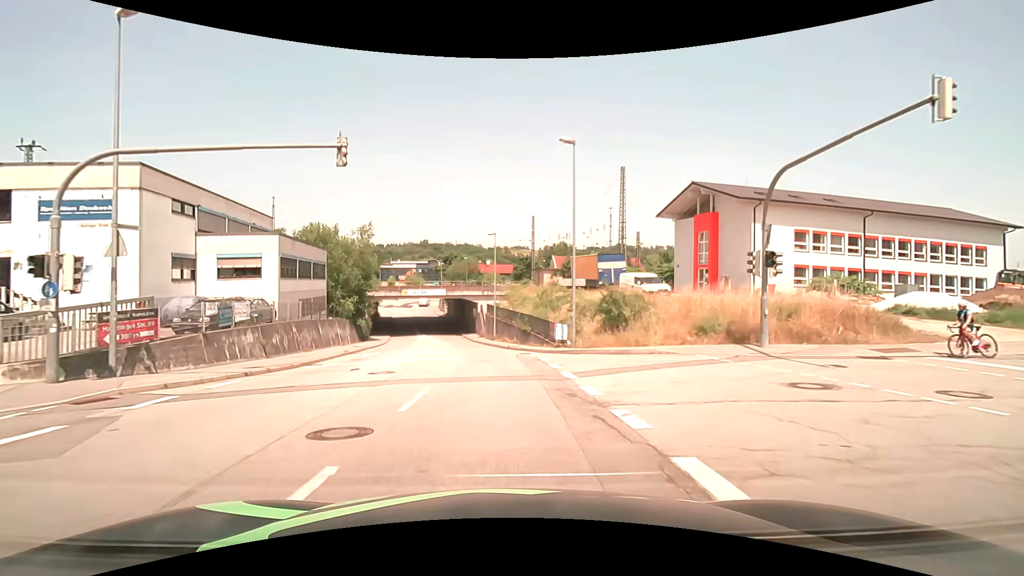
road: tertiary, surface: asphalt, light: Day
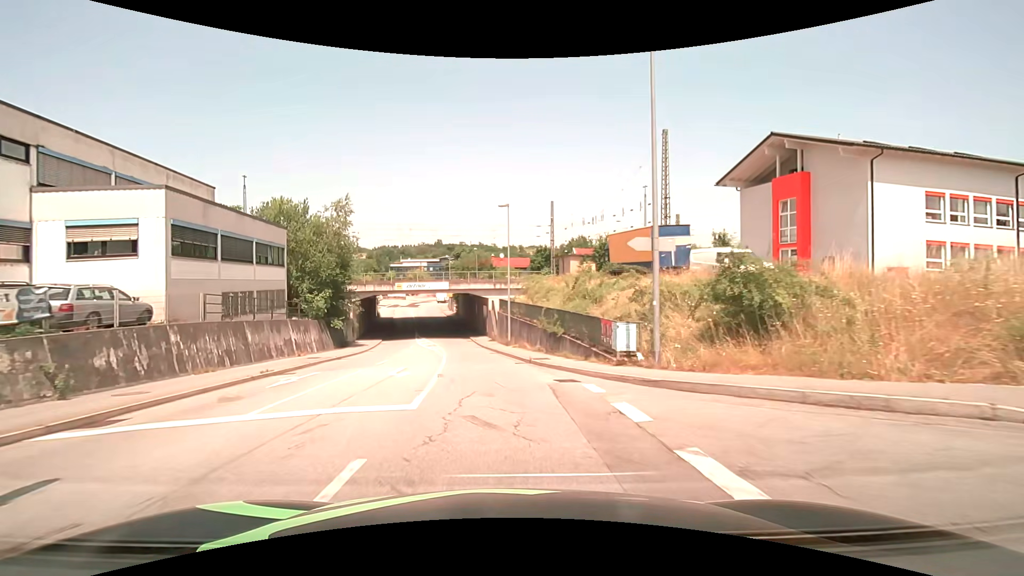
(-0.2, +11.5) m; -2°
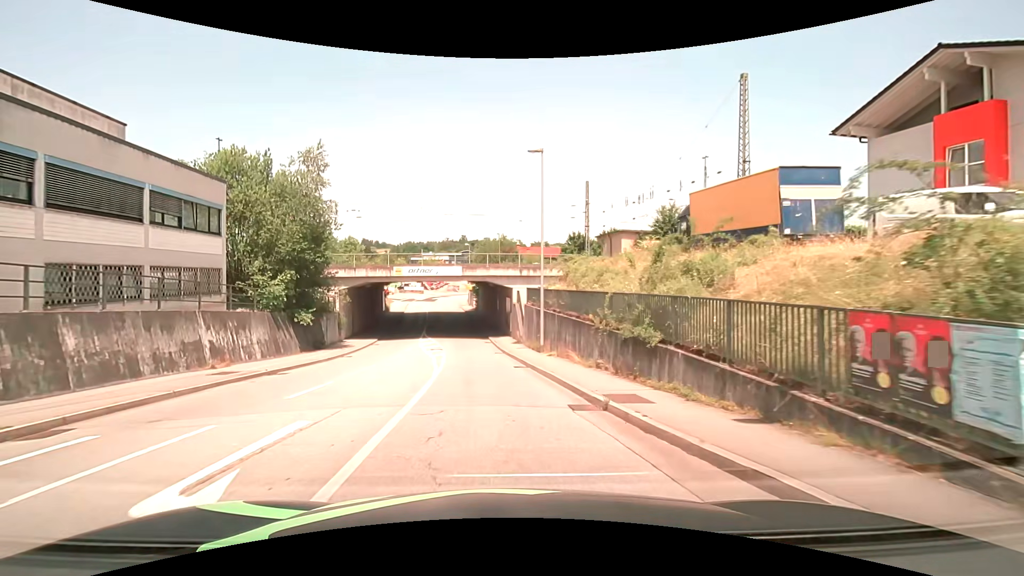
(-0.3, +11.0) m; -2°
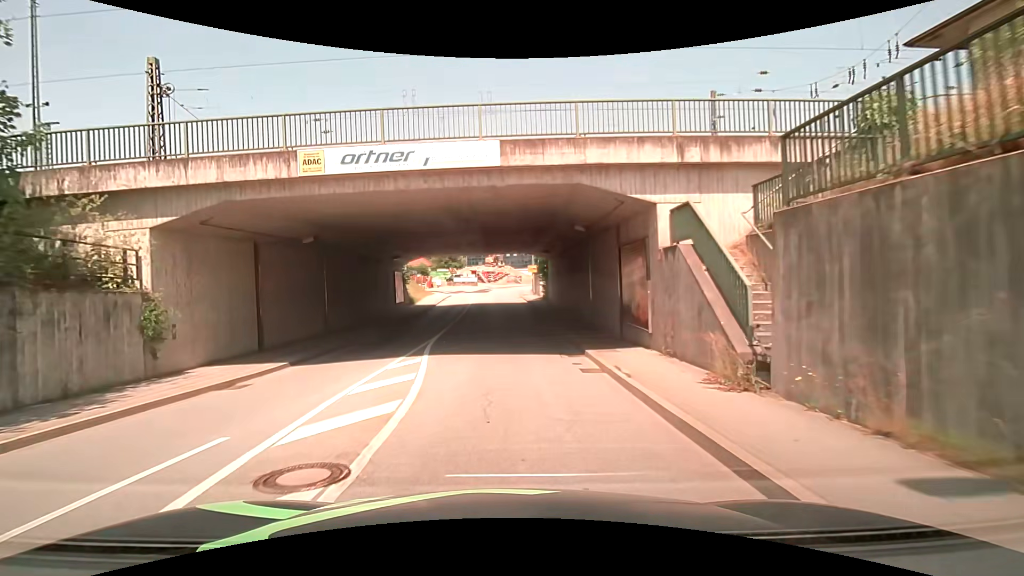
(-1.7, +25.7) m; -7°
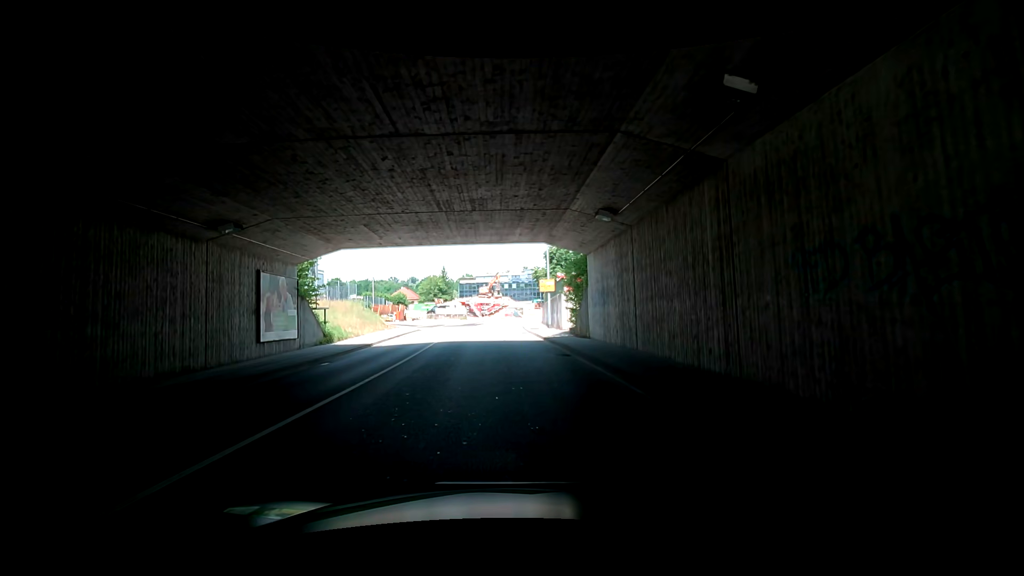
(-0.2, +22.2) m; +3°
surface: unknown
